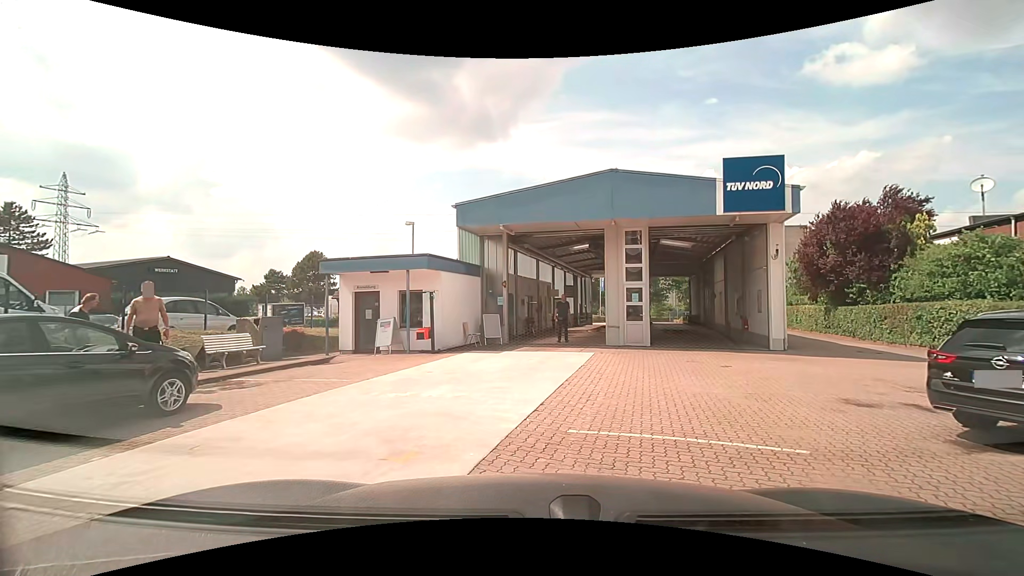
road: service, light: Day
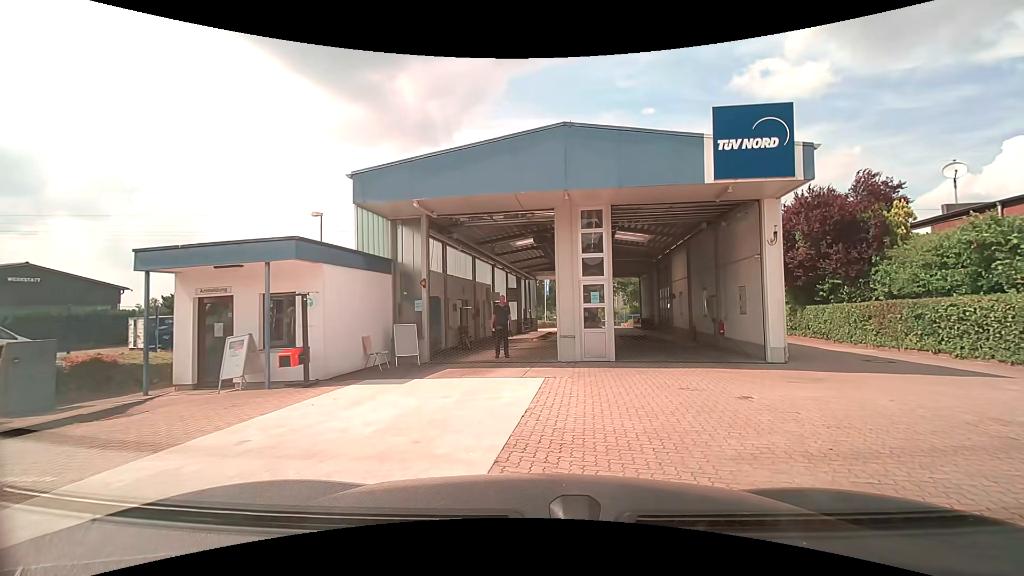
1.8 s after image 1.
(+0.3, +4.6) m; +5°
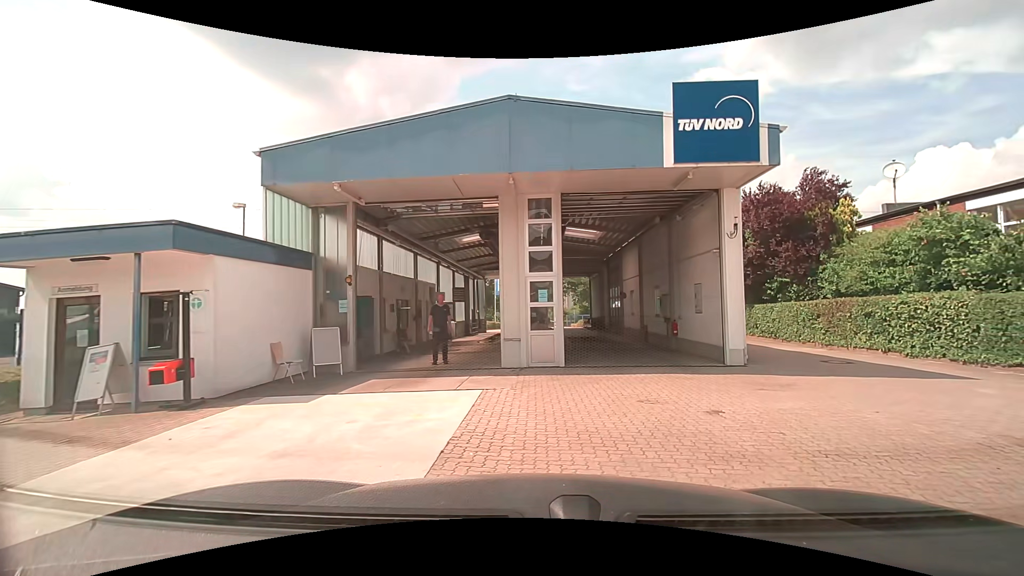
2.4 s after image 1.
(+0.1, +1.6) m; +5°
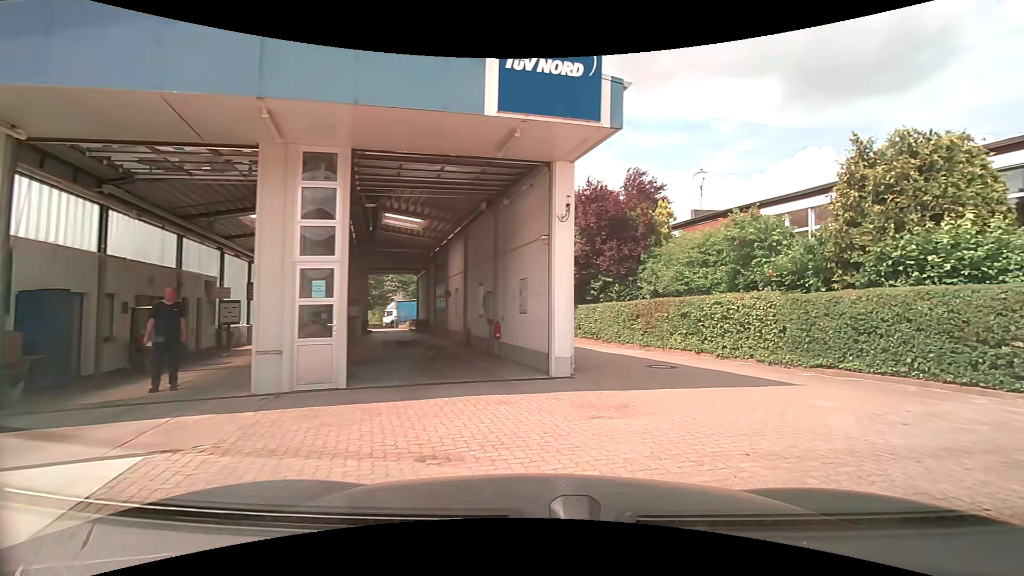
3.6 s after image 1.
(+0.5, +3.1) m; +19°
